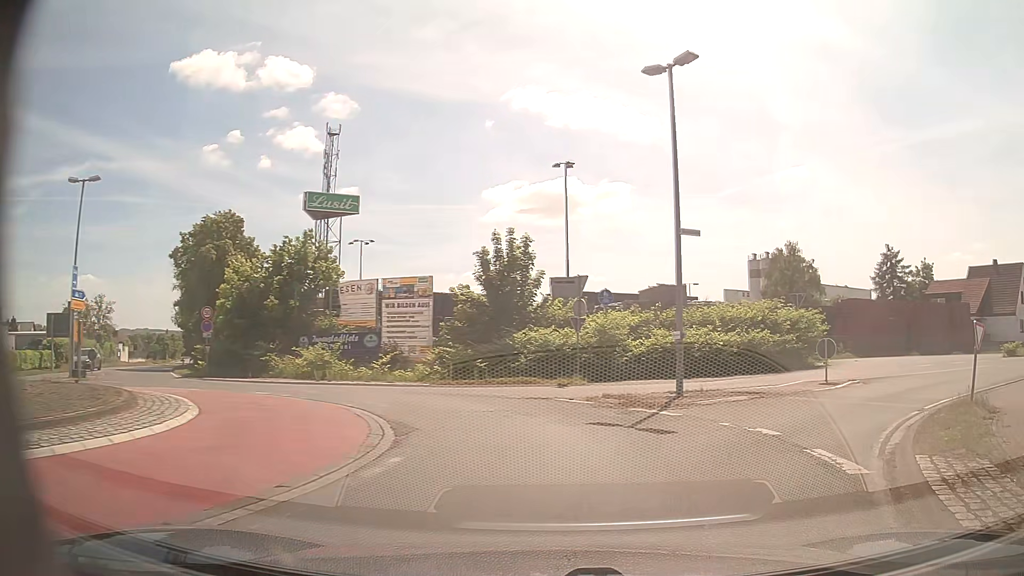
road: secondary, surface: asphalt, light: Day
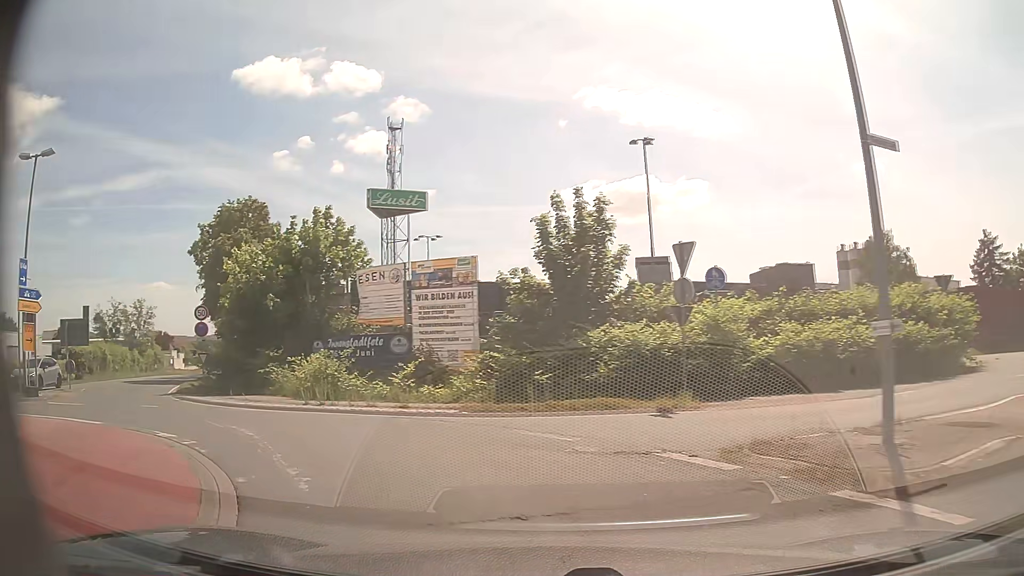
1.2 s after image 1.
(+0.2, +7.6) m; -6°
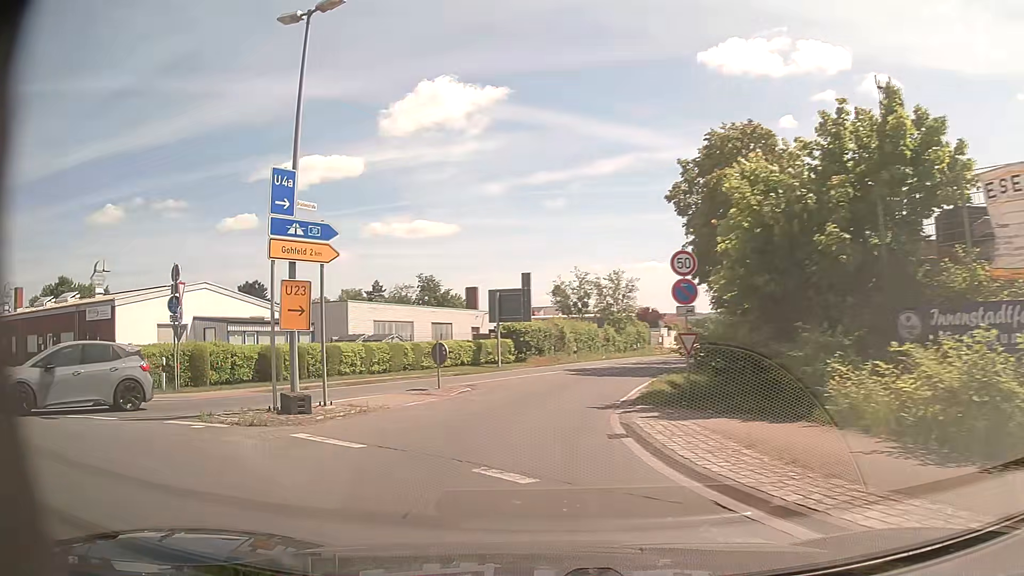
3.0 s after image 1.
(-4.4, +11.2) m; -42°
(-1, +10) (0, +20) (+3, +30) (+5, +39) (+8, +49) (+12, +58) (+15, +68) (+18, +77) (+21, +87) (+24, +96) m
